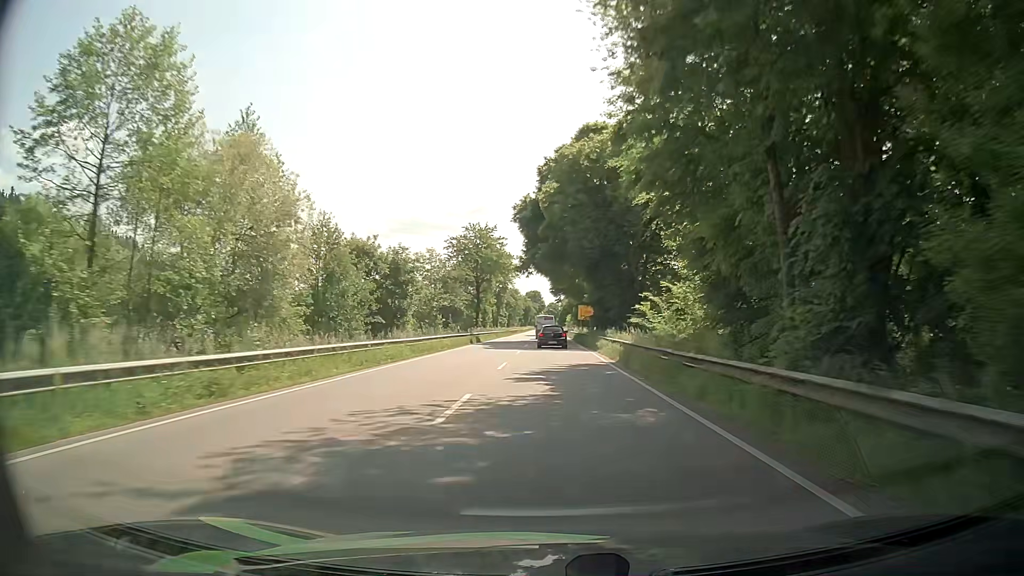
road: primary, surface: asphalt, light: Day
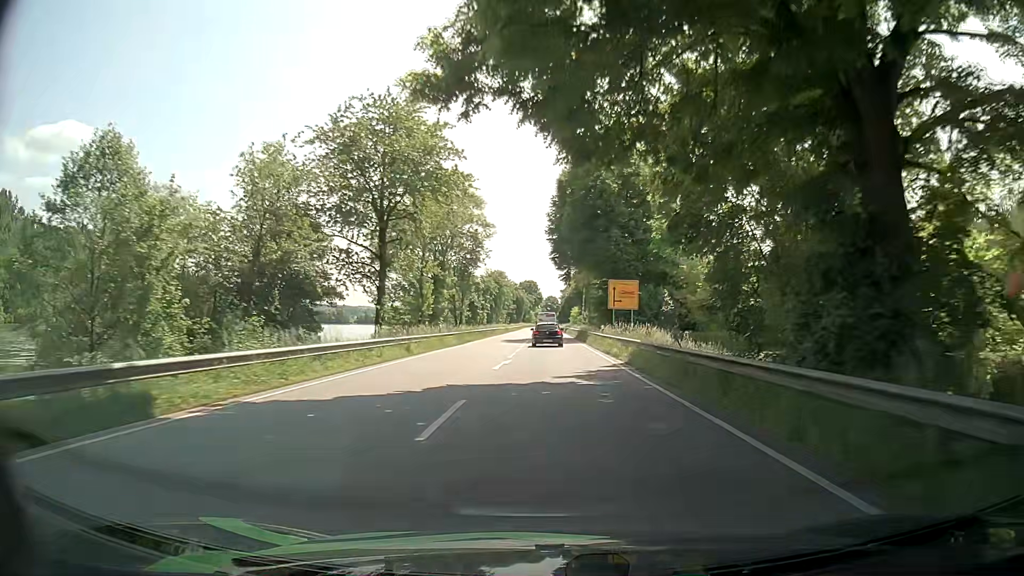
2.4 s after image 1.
(+0.3, +49.4) m; +1°
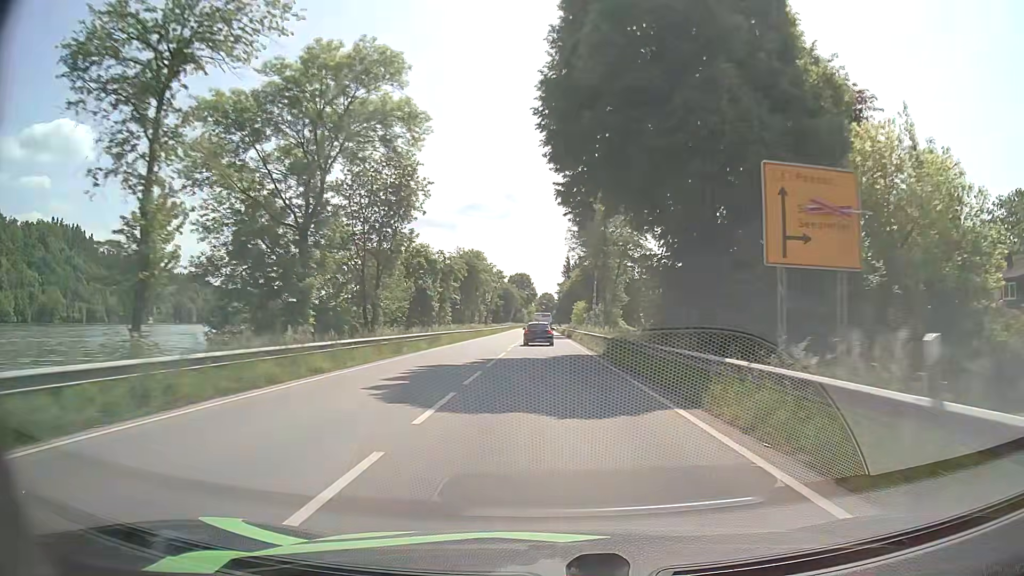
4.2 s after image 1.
(-0.1, +35.4) m; 0°
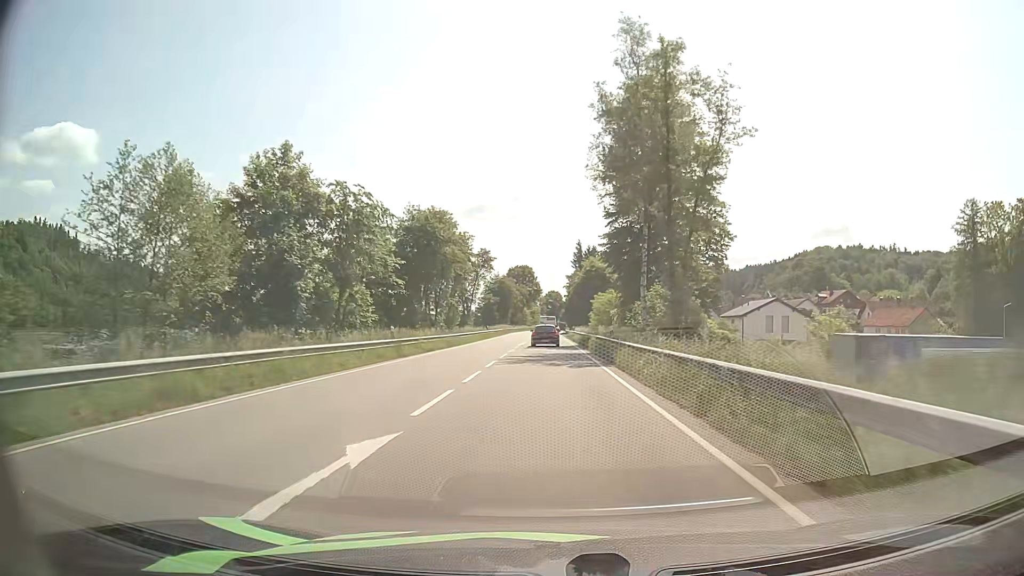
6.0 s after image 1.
(+0.3, +35.0) m; 0°
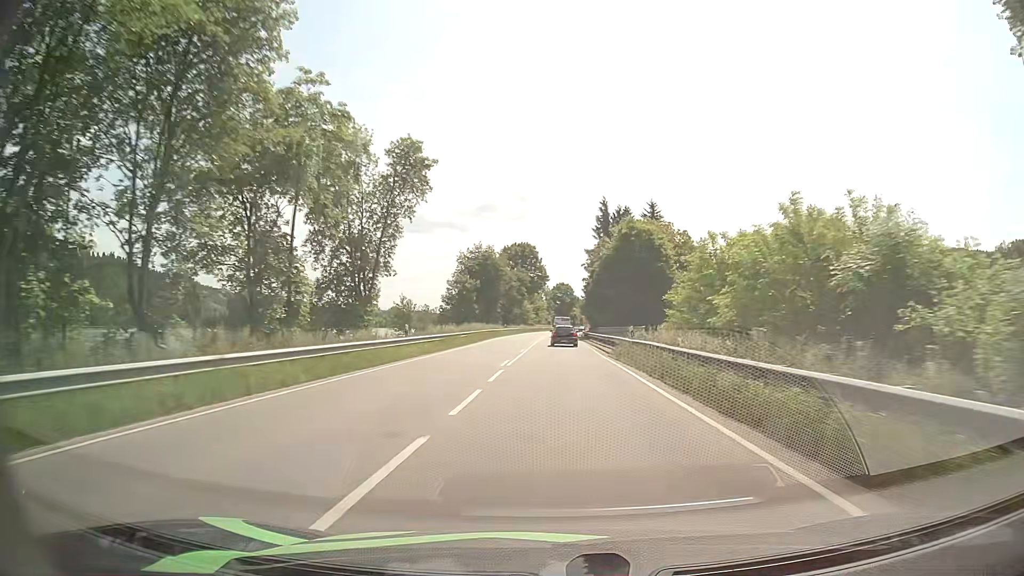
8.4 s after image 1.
(-0.4, +48.1) m; -1°
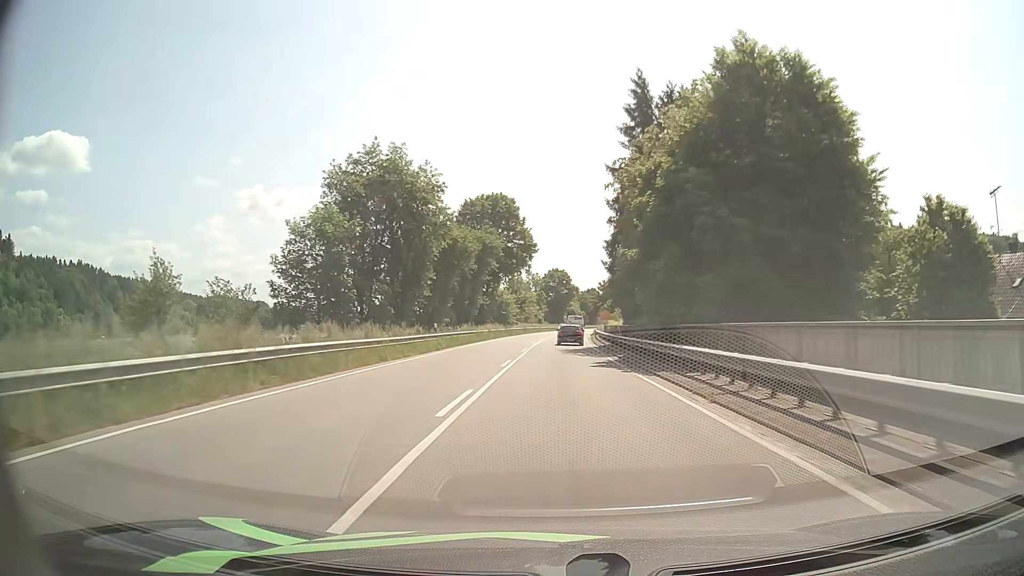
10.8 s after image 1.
(+0.5, +48.5) m; +1°
(0, +10) (0, +20) (0, +30) (+1, +40) (+1, +50) (+2, +60) (+2, +70) (+3, +80) (+4, +90) (+5, +100) m
